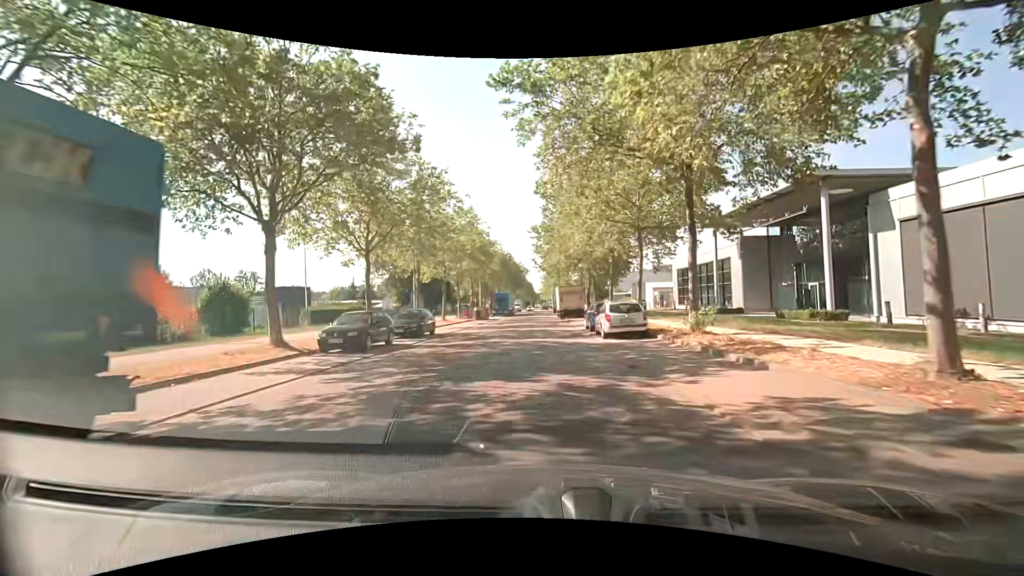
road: tertiary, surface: asphalt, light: Day
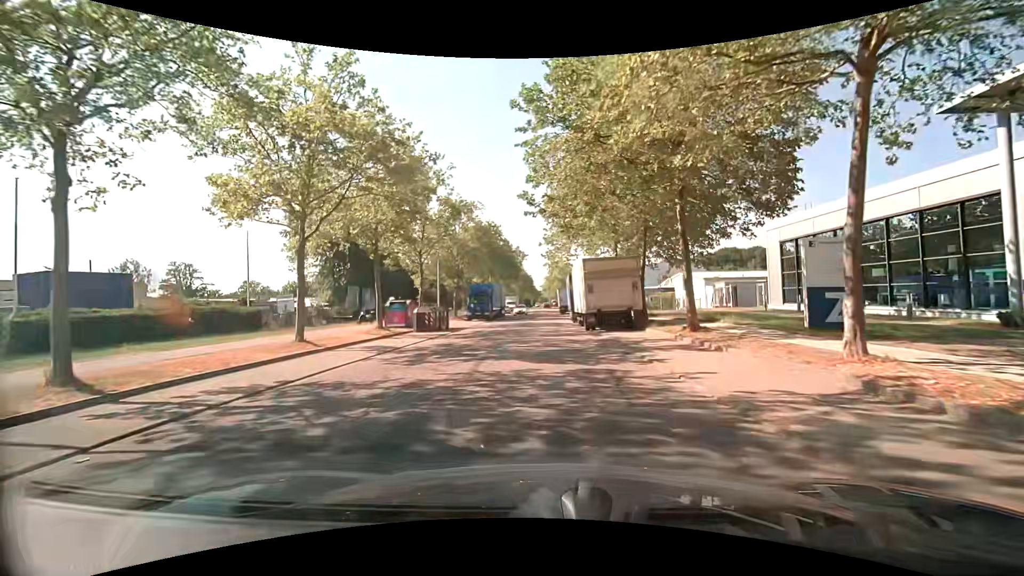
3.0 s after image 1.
(-0.1, +27.9) m; 0°
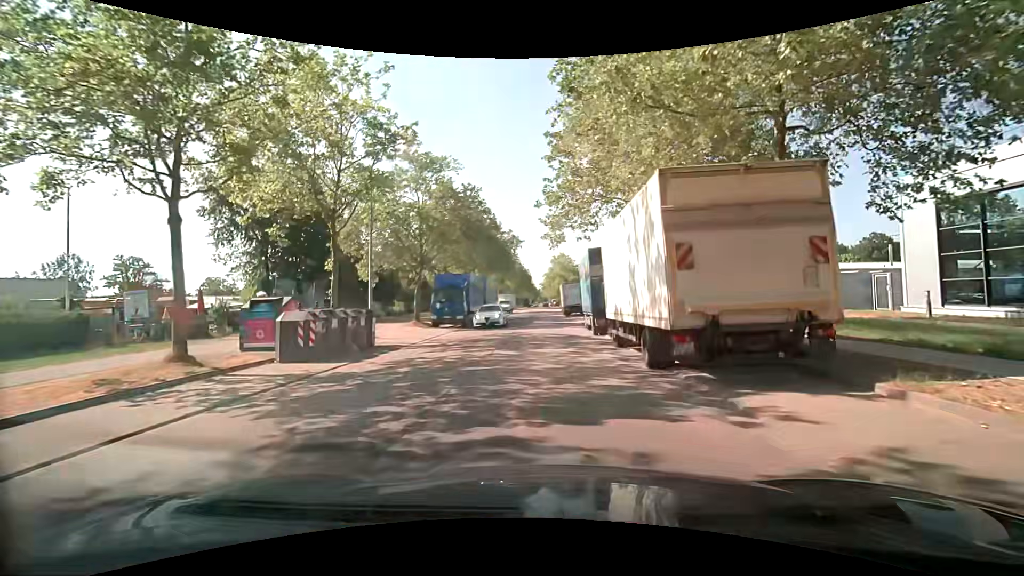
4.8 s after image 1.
(-0.1, +15.1) m; 0°
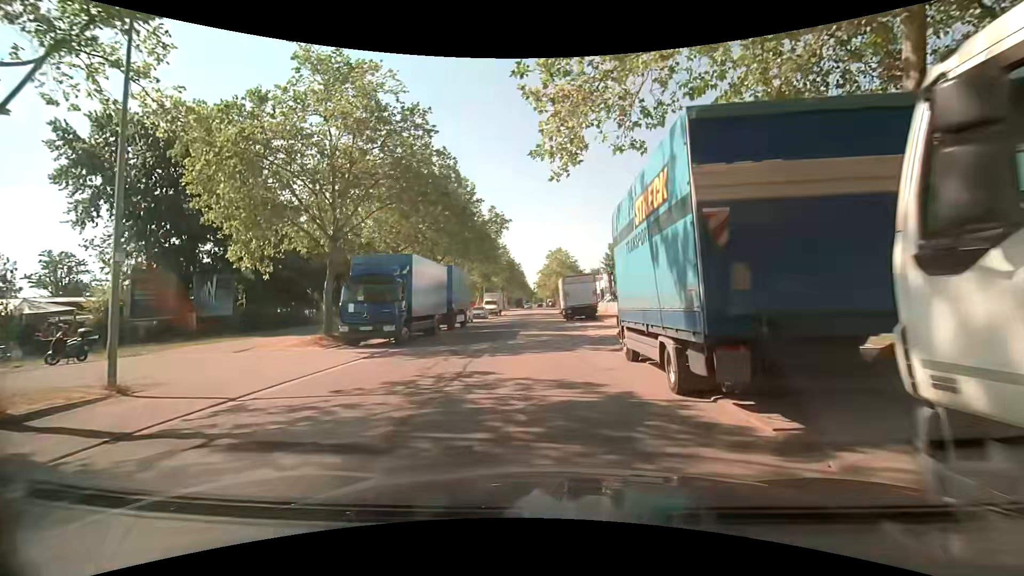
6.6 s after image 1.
(+0.1, +13.7) m; +1°
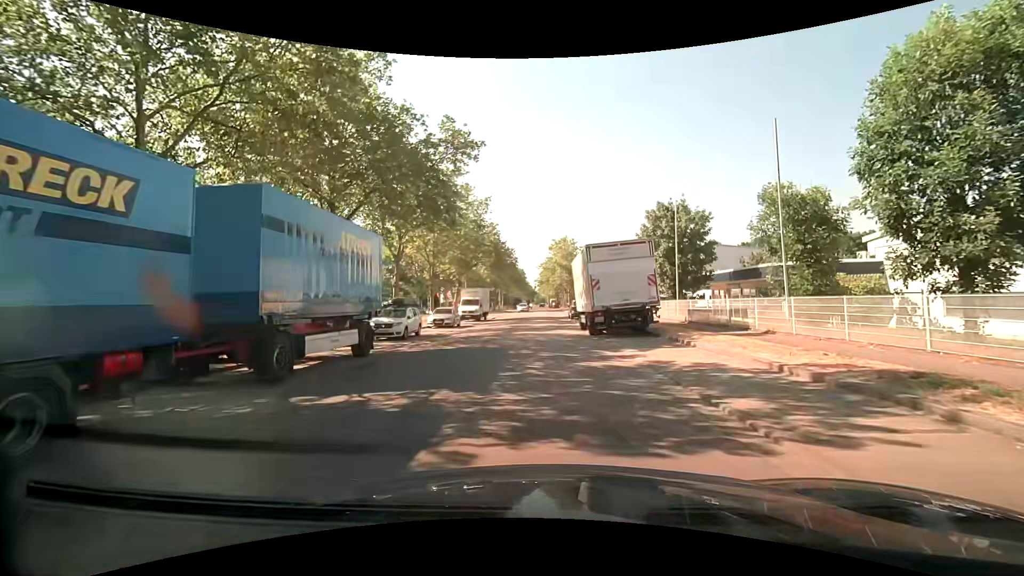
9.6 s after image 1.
(-0.2, +20.0) m; -1°
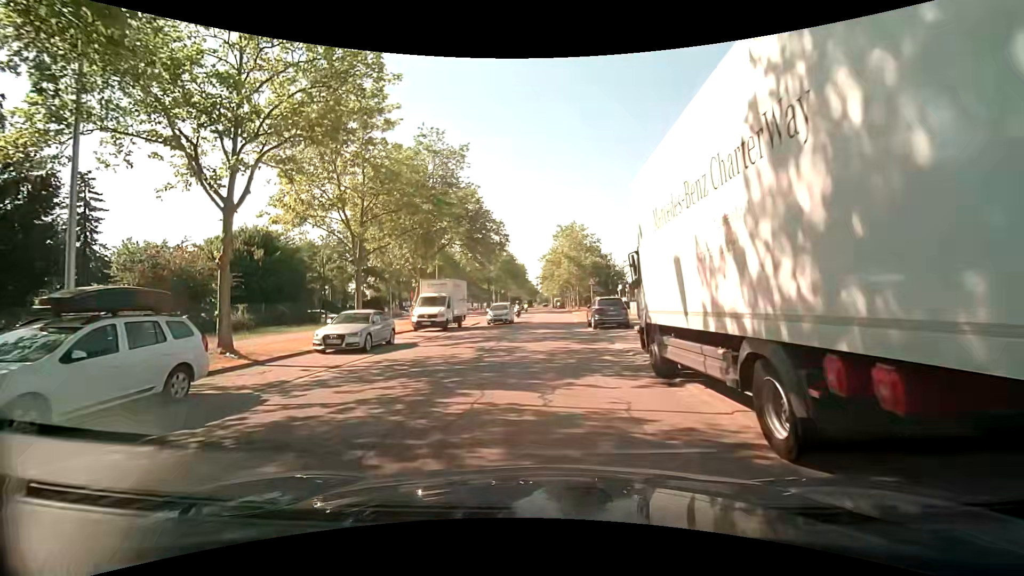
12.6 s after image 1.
(0.0, +17.1) m; +1°
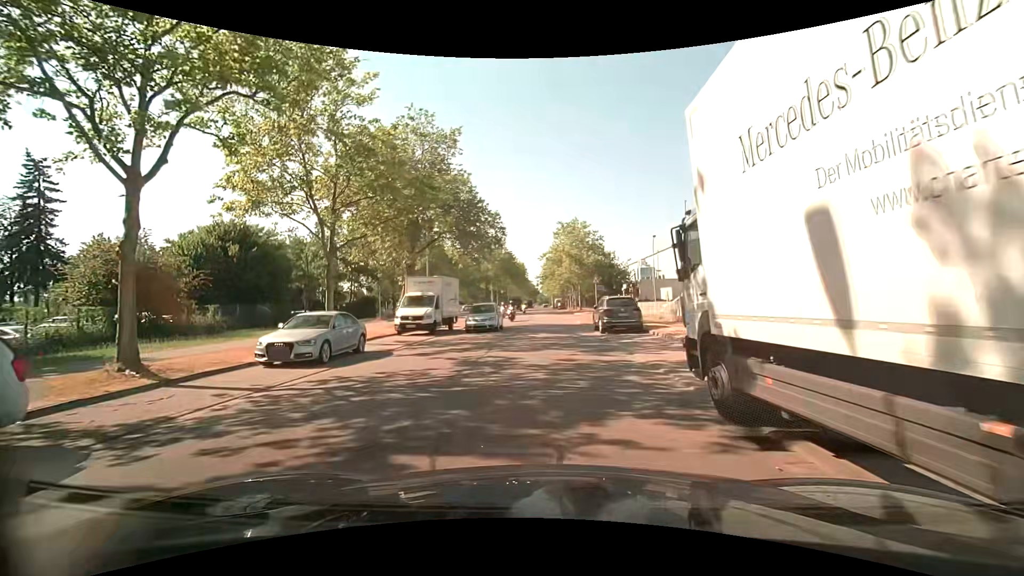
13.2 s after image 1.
(-0.1, +3.4) m; -1°
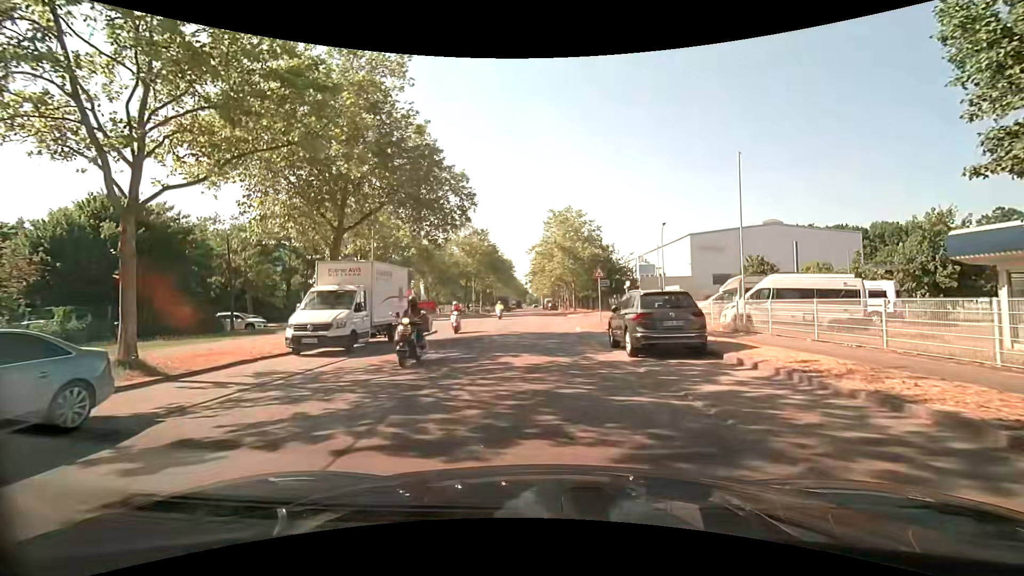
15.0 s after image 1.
(+0.1, +9.8) m; 0°
